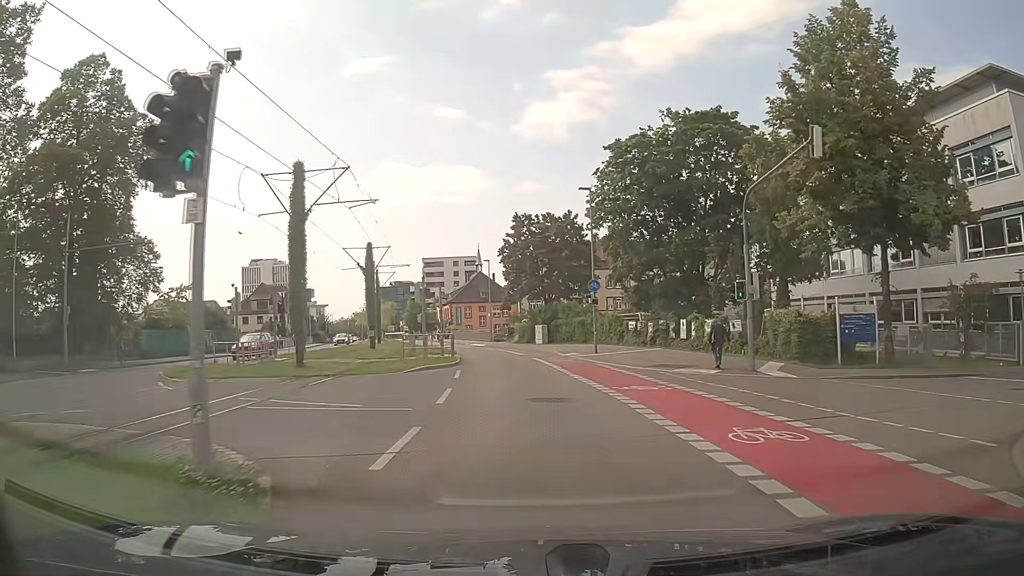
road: secondary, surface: asphalt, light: Day
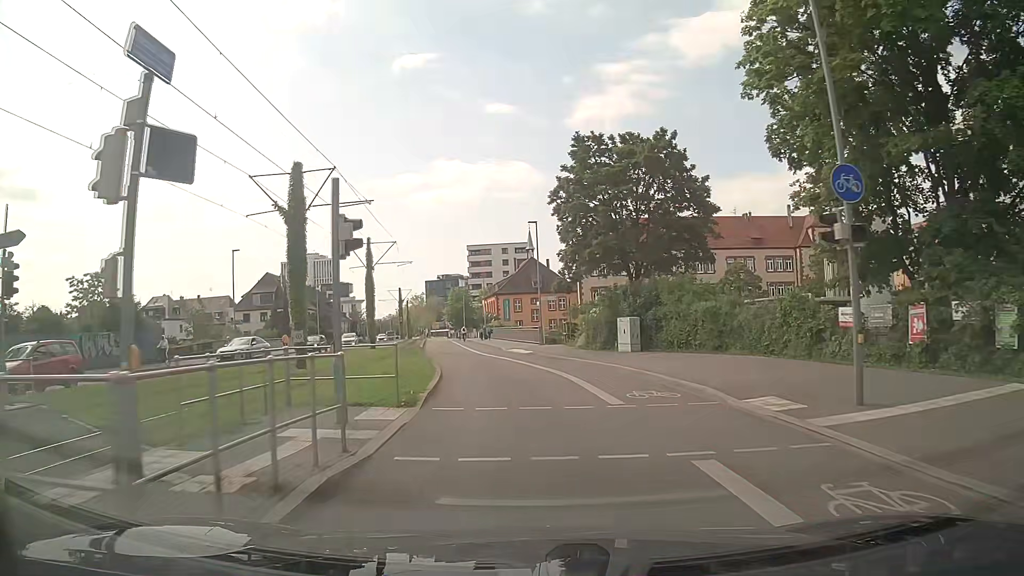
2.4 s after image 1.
(-0.8, +23.2) m; -5°
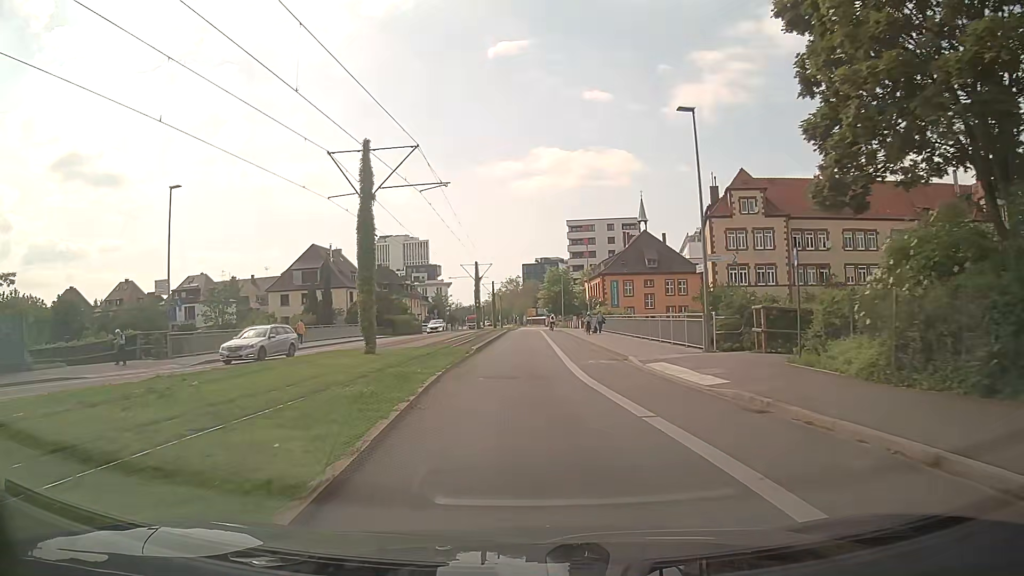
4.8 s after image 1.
(-1.6, +22.9) m; -8°
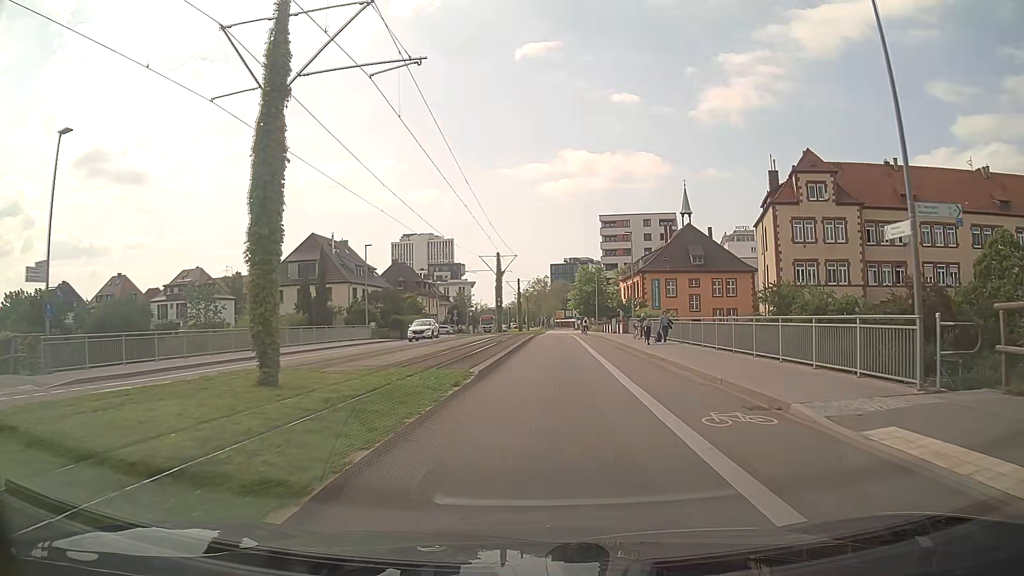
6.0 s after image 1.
(-0.4, +11.5) m; -2°
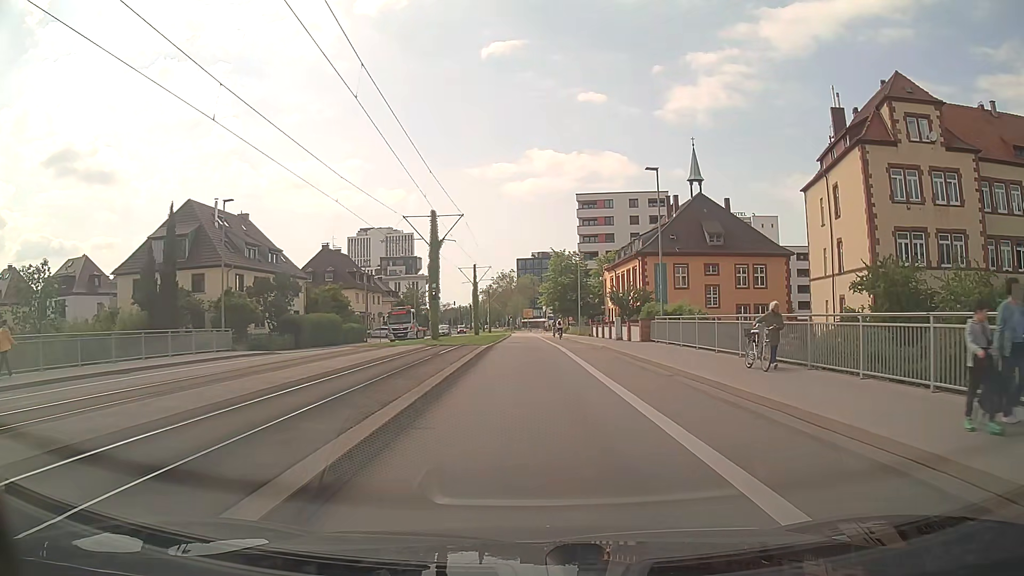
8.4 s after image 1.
(+0.5, +23.5) m; +3°
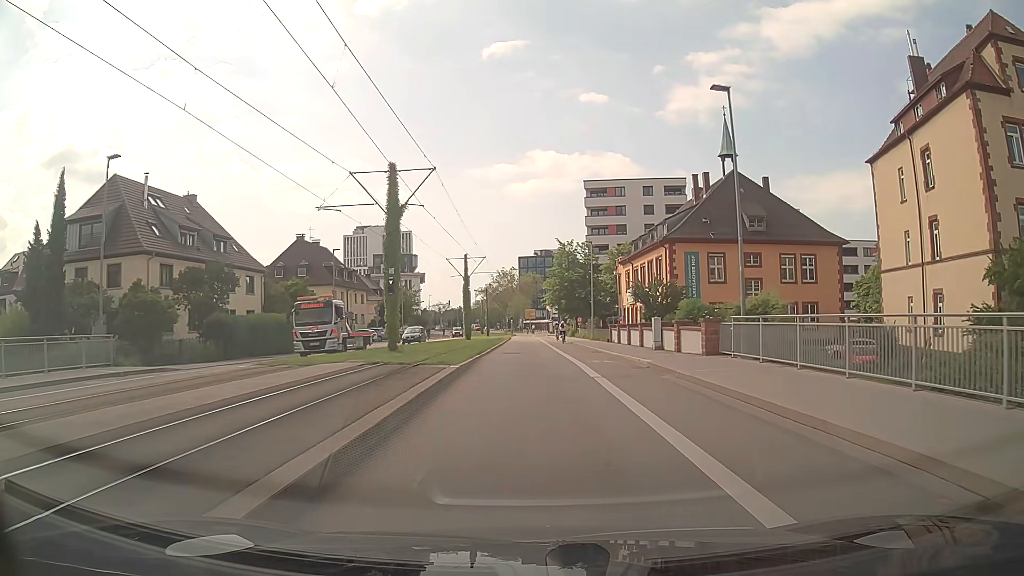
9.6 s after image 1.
(0.0, +12.0) m; 0°
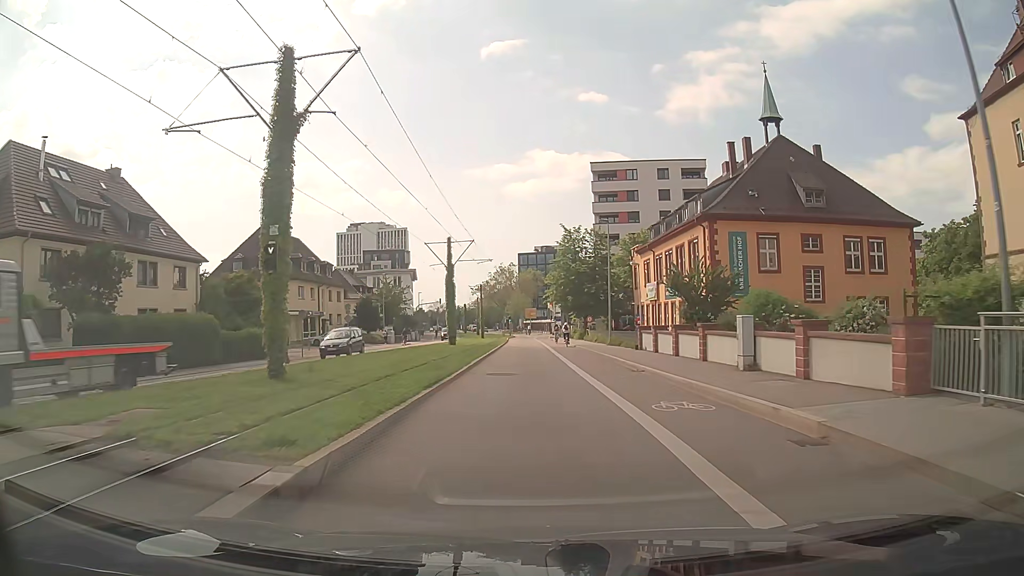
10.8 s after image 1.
(0.0, +12.1) m; 0°
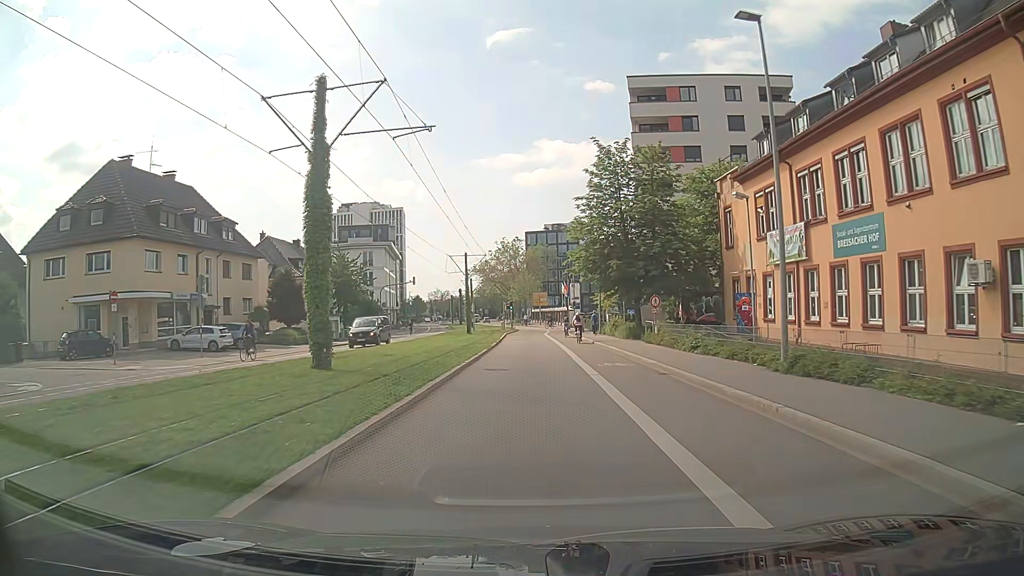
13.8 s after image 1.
(-0.1, +30.1) m; -1°
(0, +10) (0, +20) (0, +30) (0, +40) (0, +50) (0, +60) (0, +70) (0, +80) (-1, +90) (-2, +100) m
